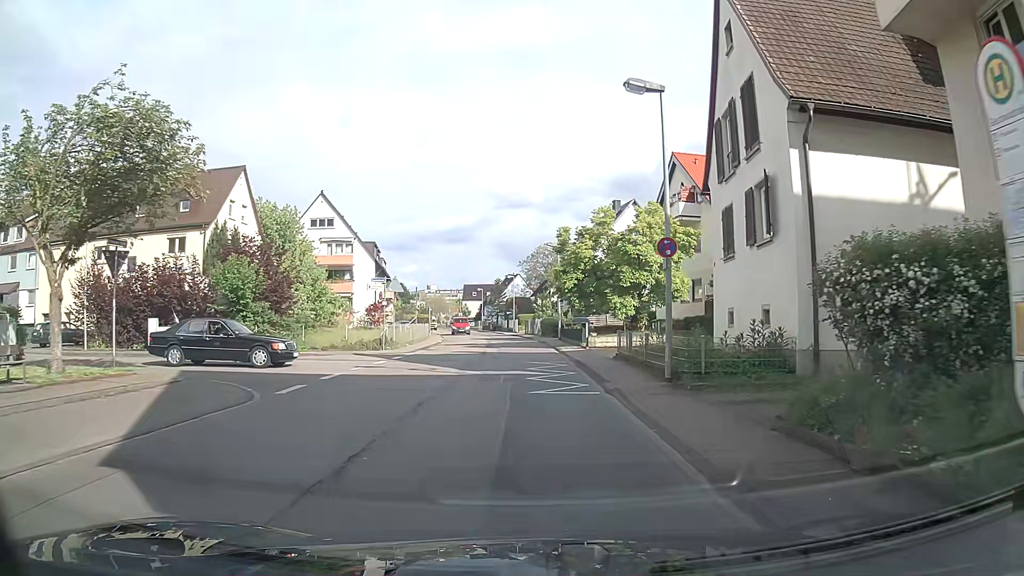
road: tertiary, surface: asphalt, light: Day
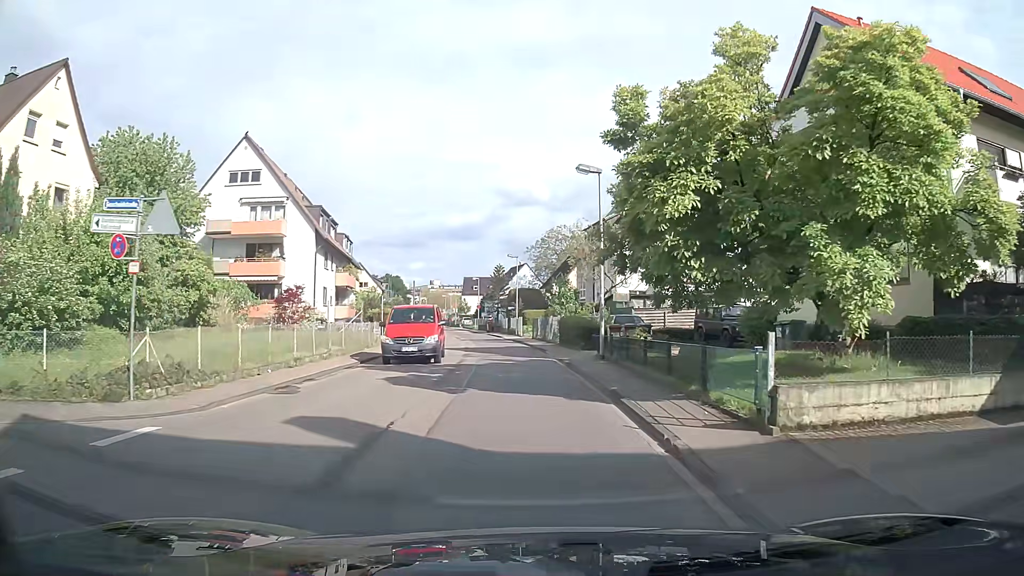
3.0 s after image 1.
(+0.3, +21.7) m; +1°
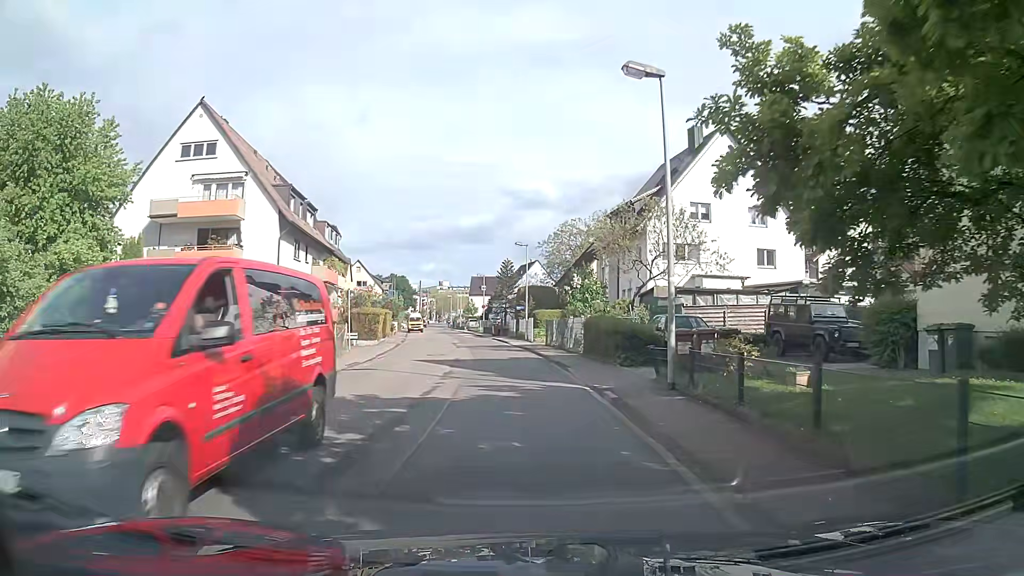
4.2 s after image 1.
(-0.1, +9.1) m; -1°
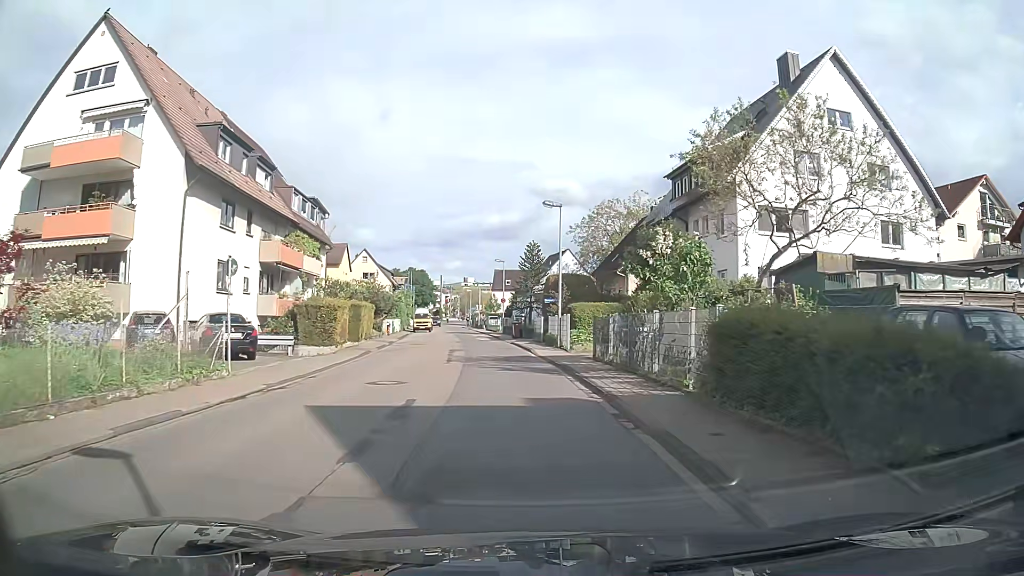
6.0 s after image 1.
(-0.2, +14.0) m; -2°
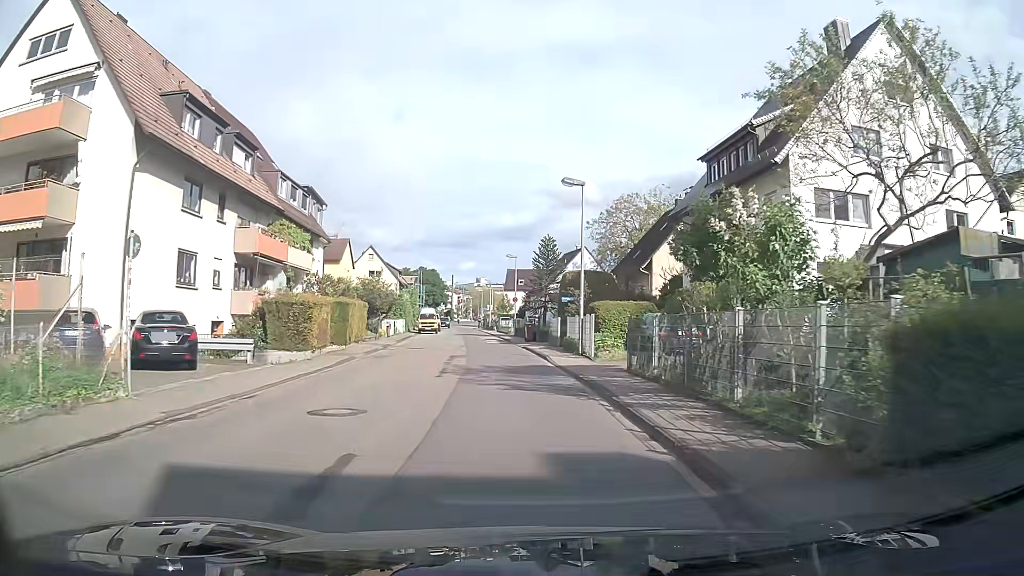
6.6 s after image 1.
(0.0, +4.8) m; -1°
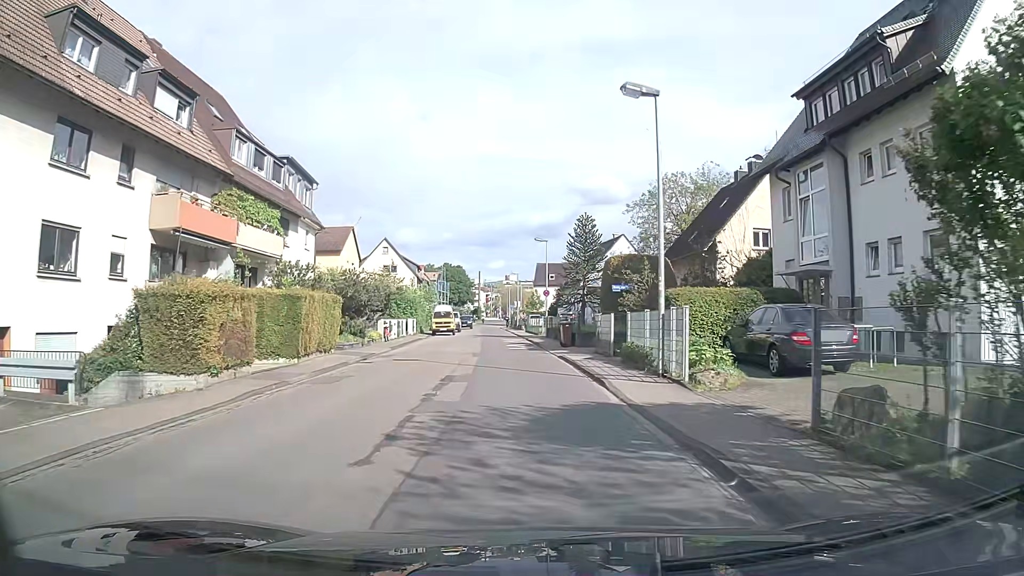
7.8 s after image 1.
(-0.1, +9.6) m; -2°
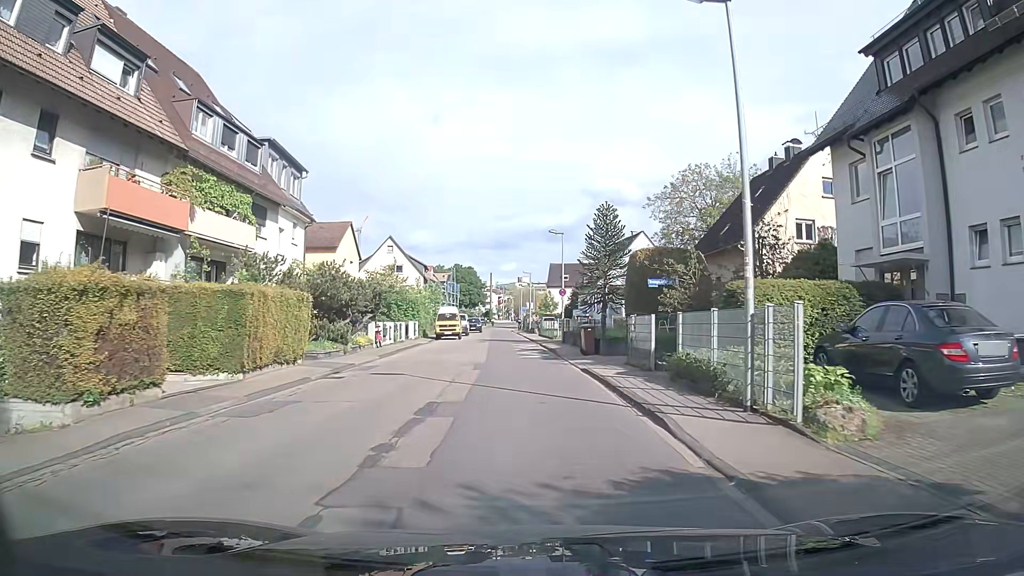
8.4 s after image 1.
(0.0, +4.9) m; -1°
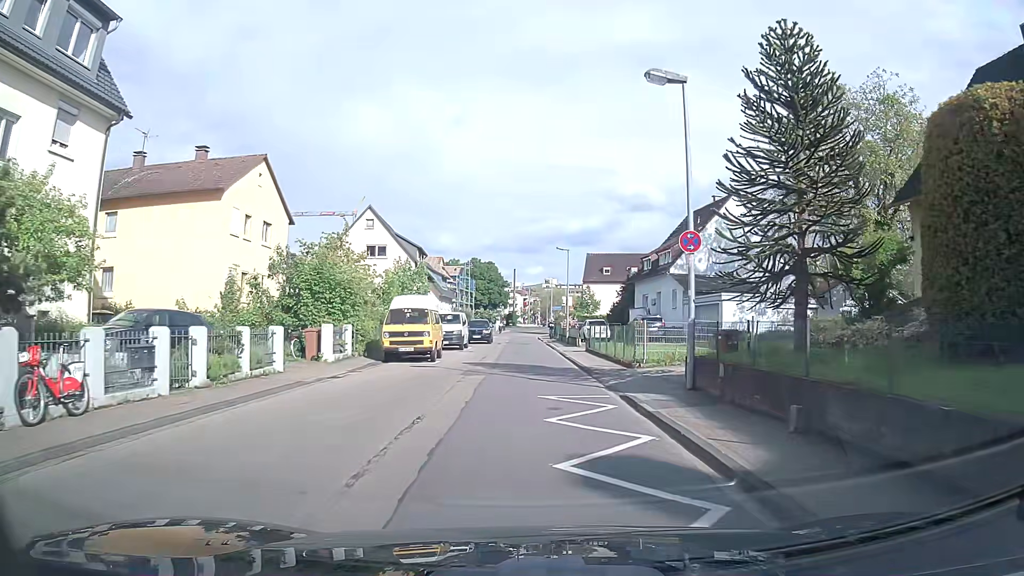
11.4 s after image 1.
(-0.6, +24.3) m; -3°
(0, +10) (0, +20) (0, +30) (0, +40) (0, +50) (0, +60) (0, +70) (0, +80) (+1, +90) (+1, +100) m
